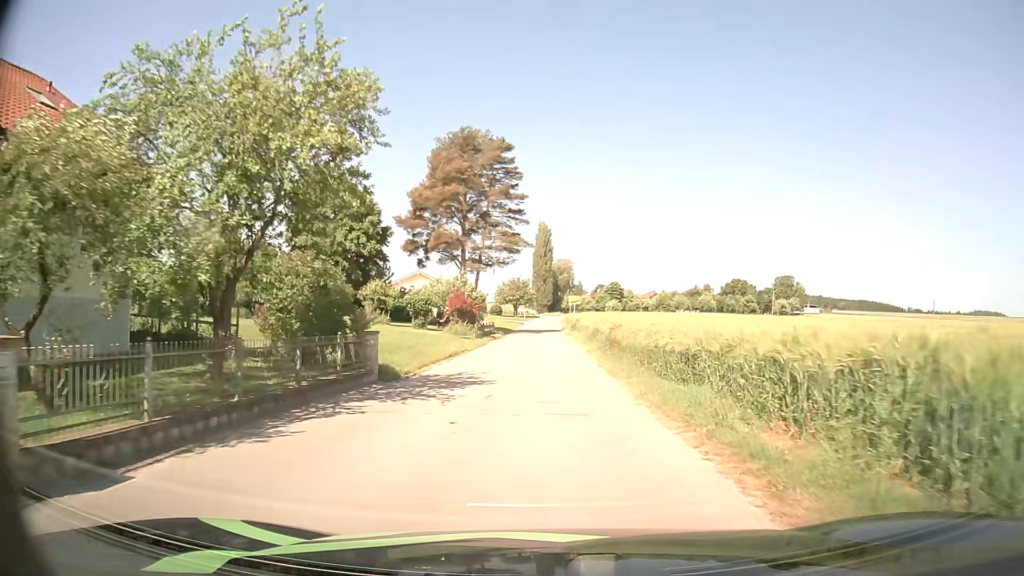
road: unclassified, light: Day
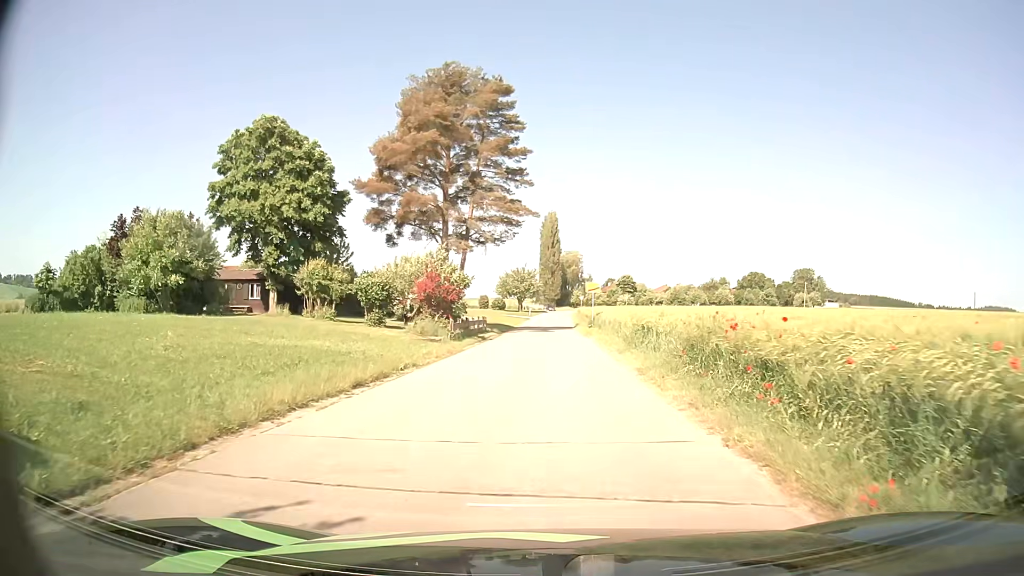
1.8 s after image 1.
(-0.1, +14.2) m; -1°
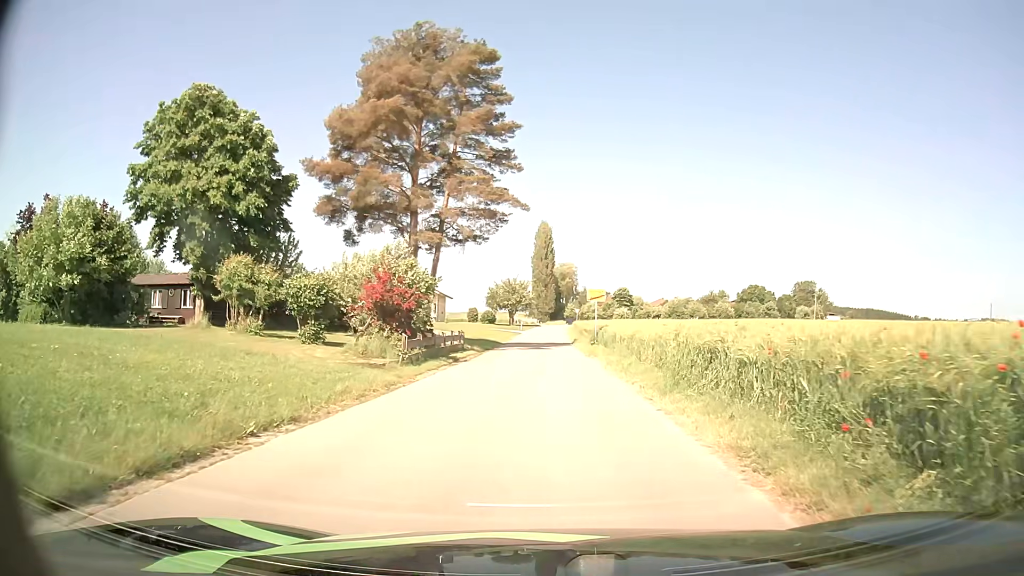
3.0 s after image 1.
(+0.1, +8.4) m; +1°
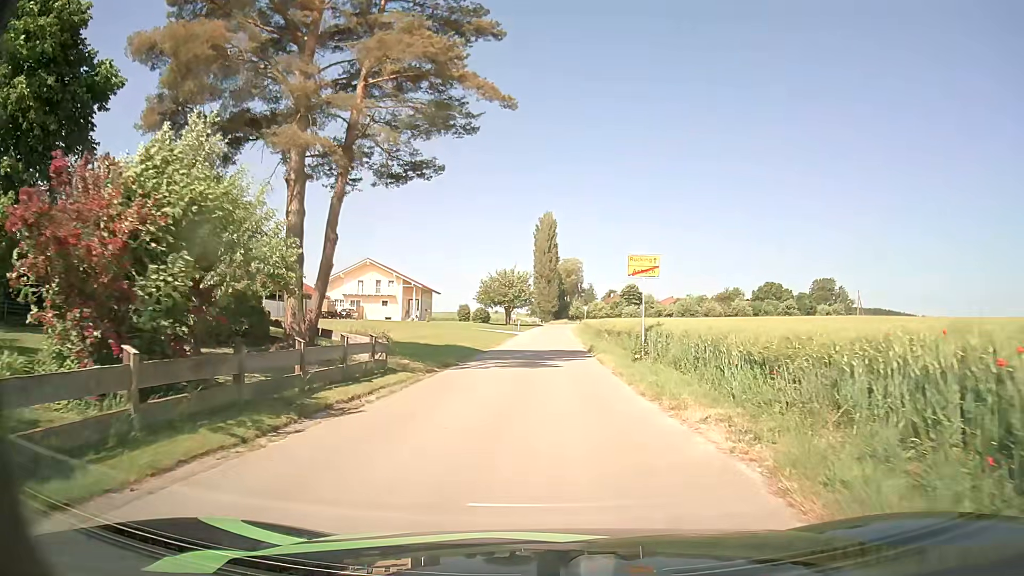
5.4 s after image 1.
(-0.1, +17.3) m; -1°
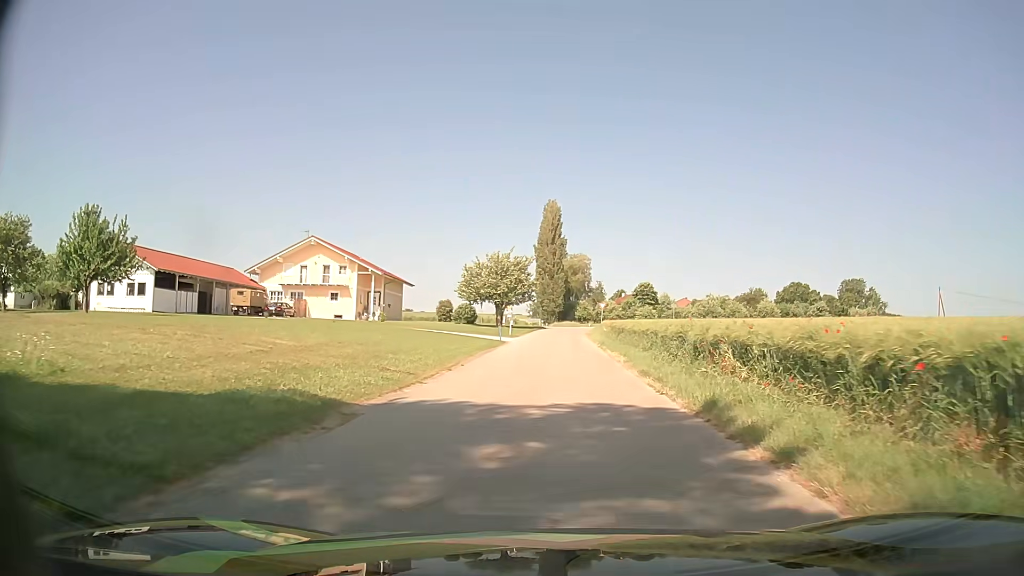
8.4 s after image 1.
(-0.2, +24.0) m; 0°
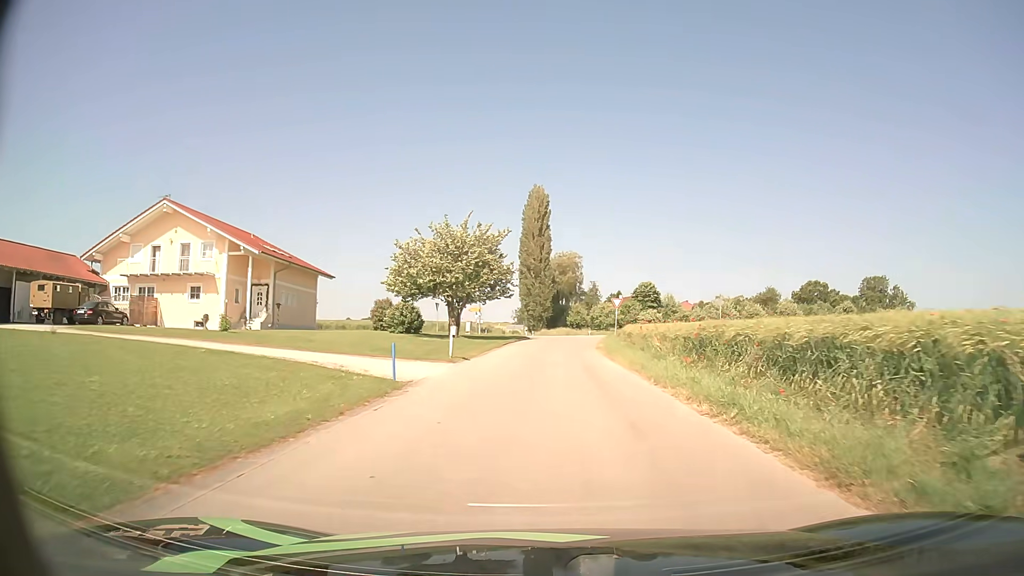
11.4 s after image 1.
(+0.1, +26.9) m; +1°
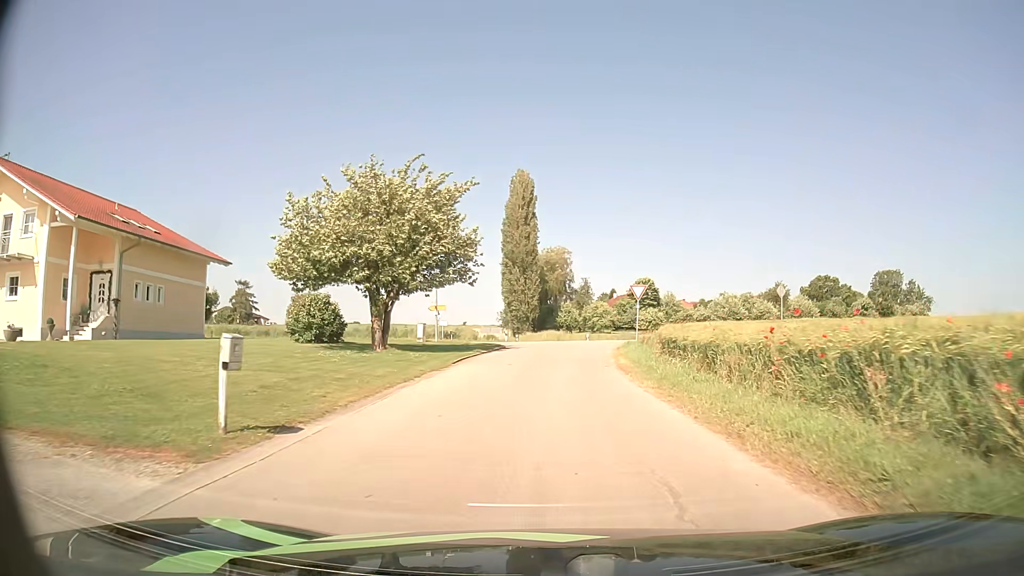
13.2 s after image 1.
(+0.1, +17.0) m; +1°
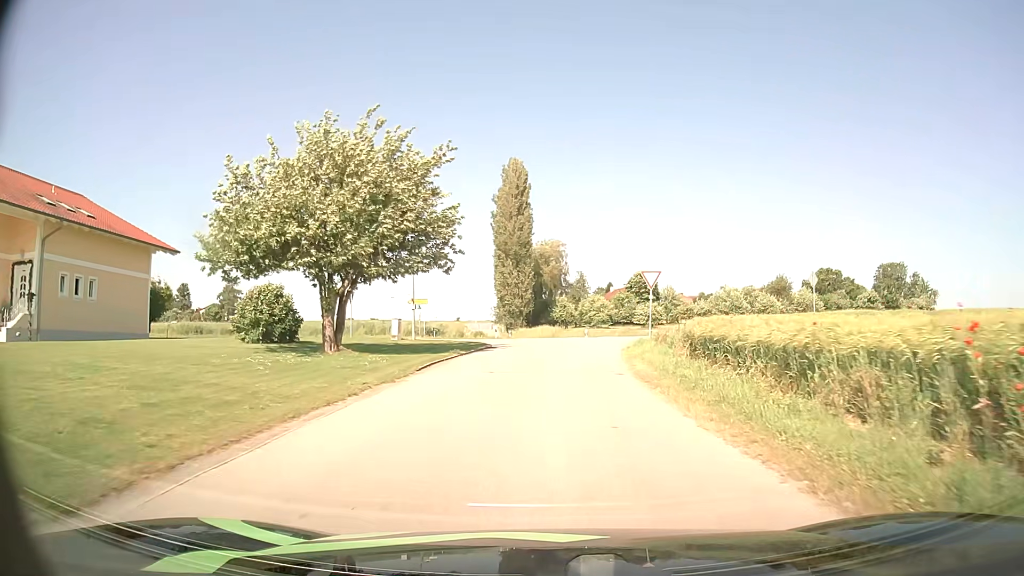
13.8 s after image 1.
(0.0, +5.4) m; +1°
